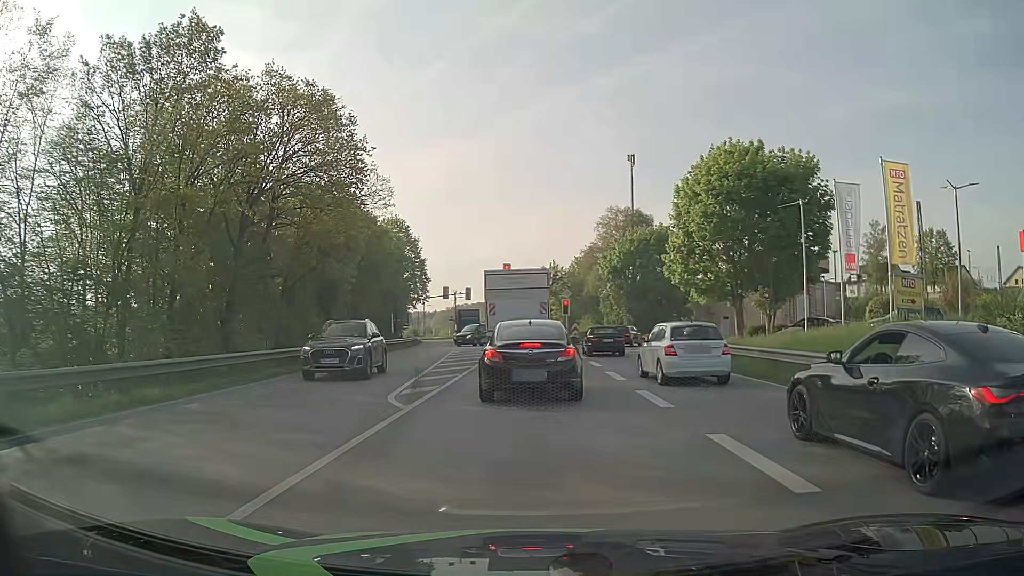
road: primary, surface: asphalt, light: Day
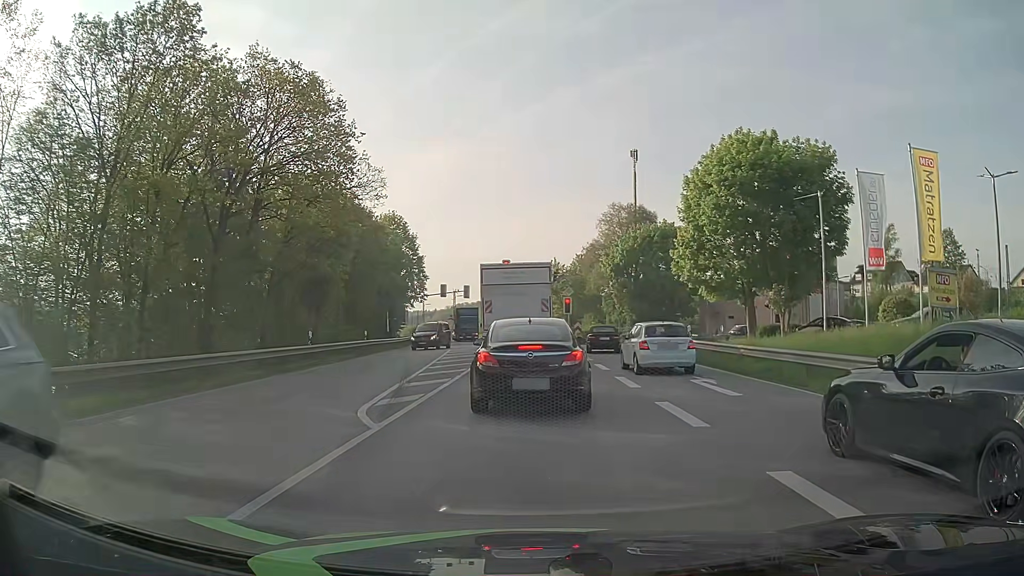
(0.0, +2.2) m; 0°
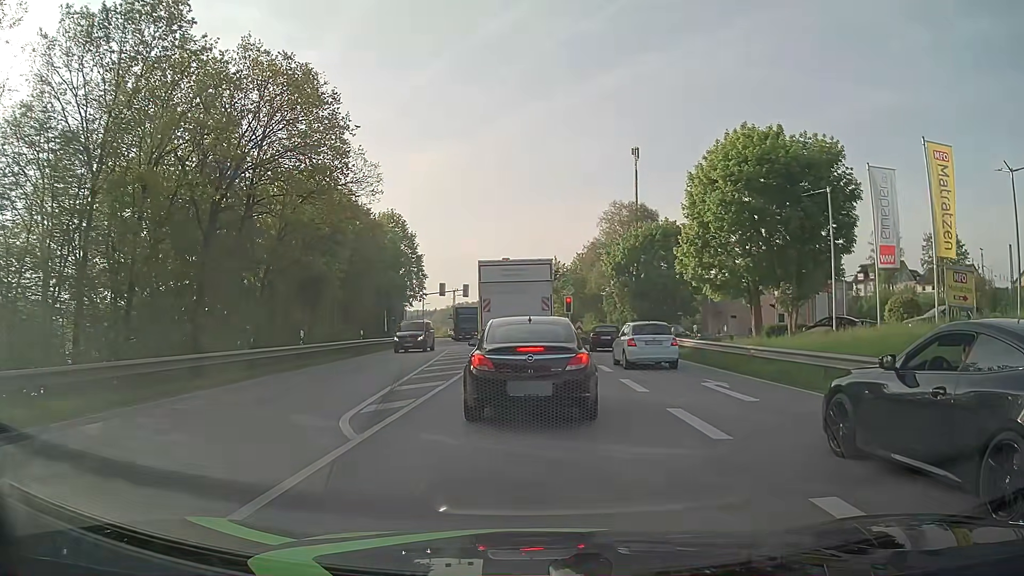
(0.0, +1.0) m; -1°
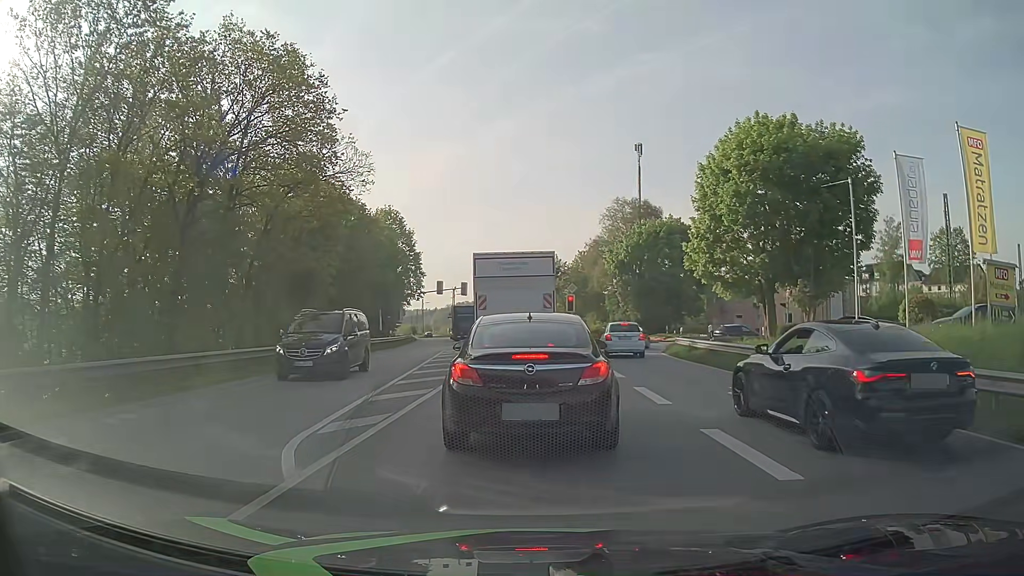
(0.0, +2.2) m; -2°
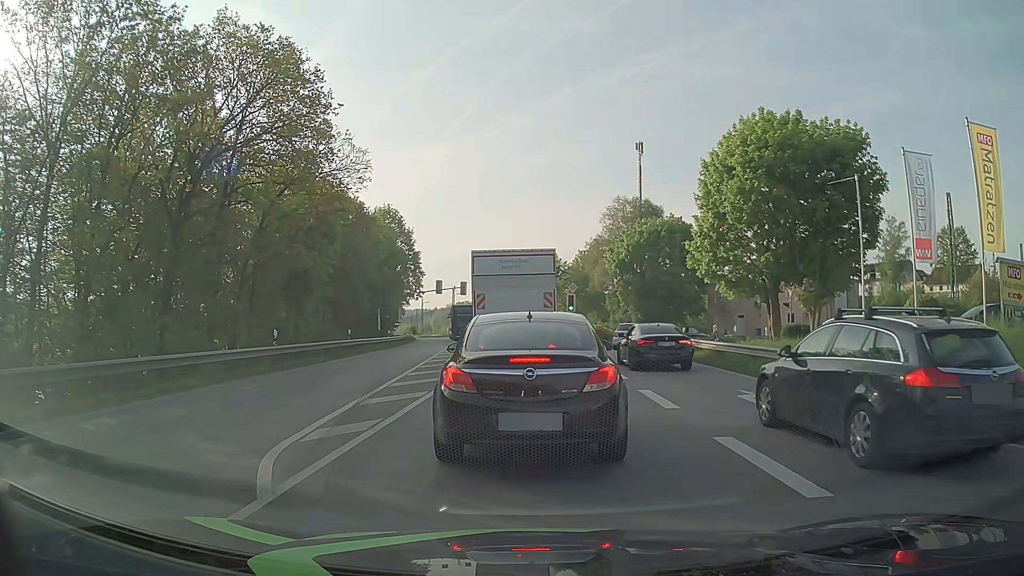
(0.0, +0.7) m; 0°
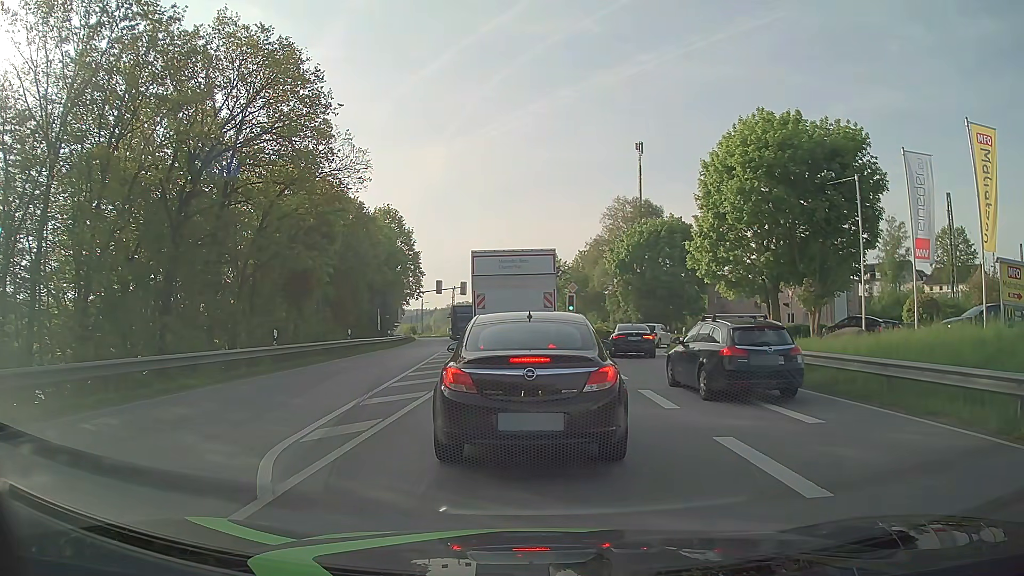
(0.0, 0.0) m; 0°
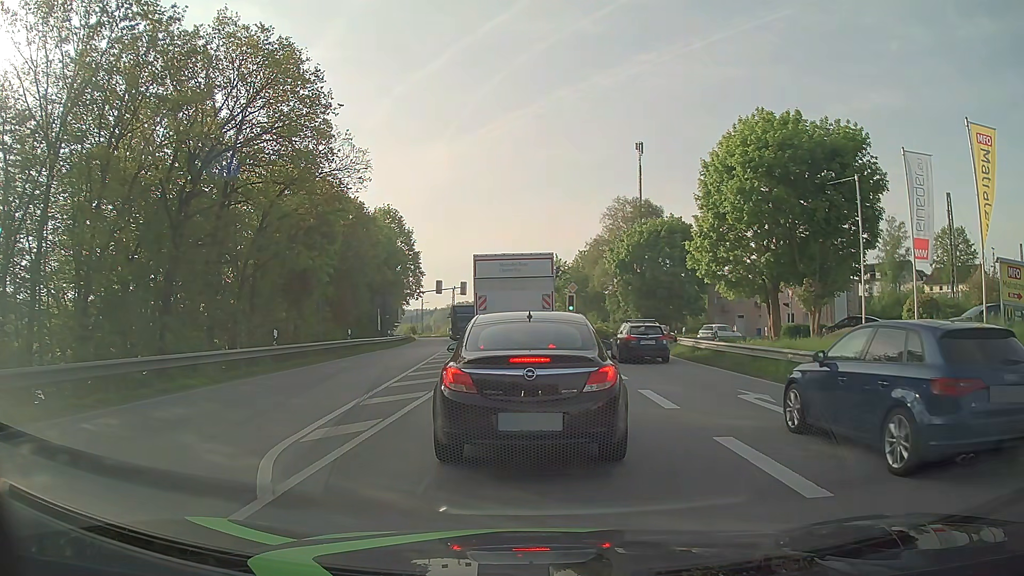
(0.0, 0.0) m; 0°
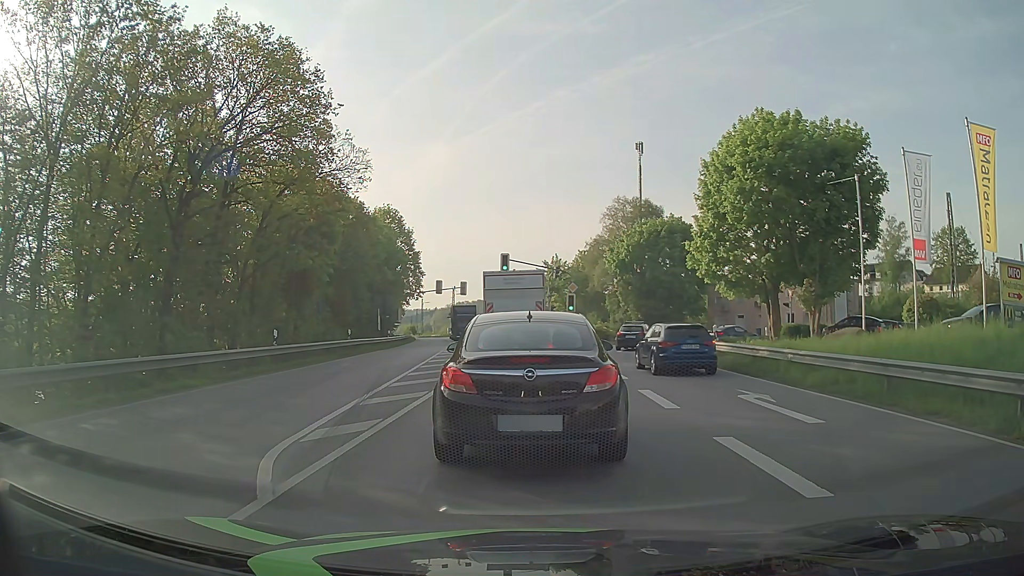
(0.0, 0.0) m; 0°
(0, +10) (0, +20) (0, +30) (0, +40) (0, +50) (0, +60) (-1, +70) (-2, +80) (-3, +90) (-5, +100) m
